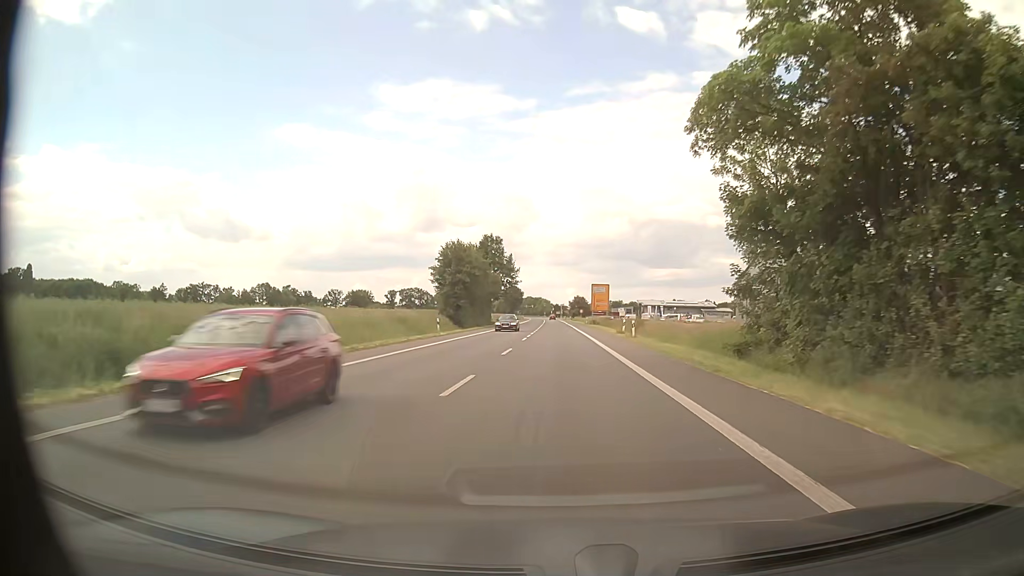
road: primary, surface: asphalt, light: Day
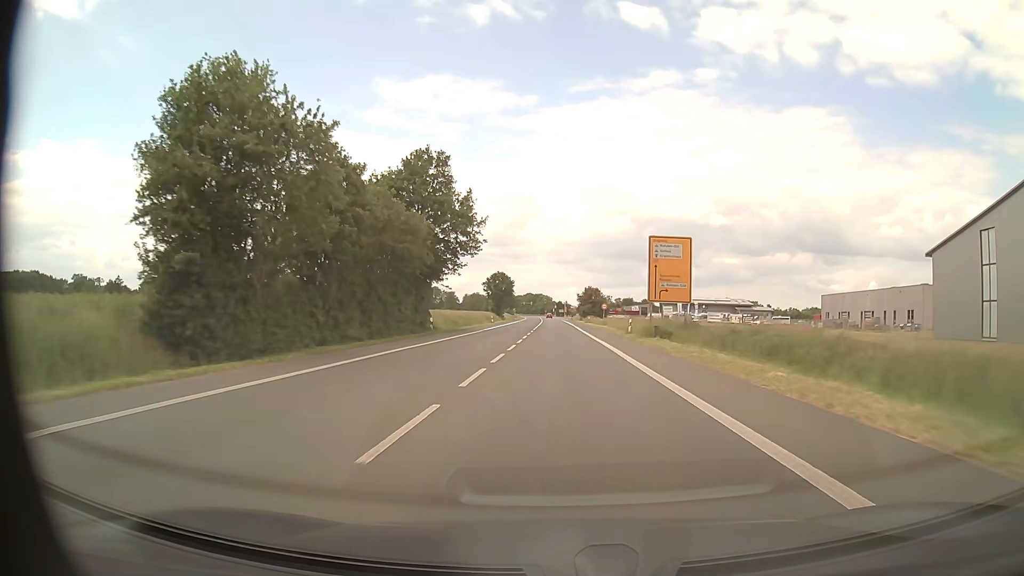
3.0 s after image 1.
(+0.1, +55.5) m; 0°
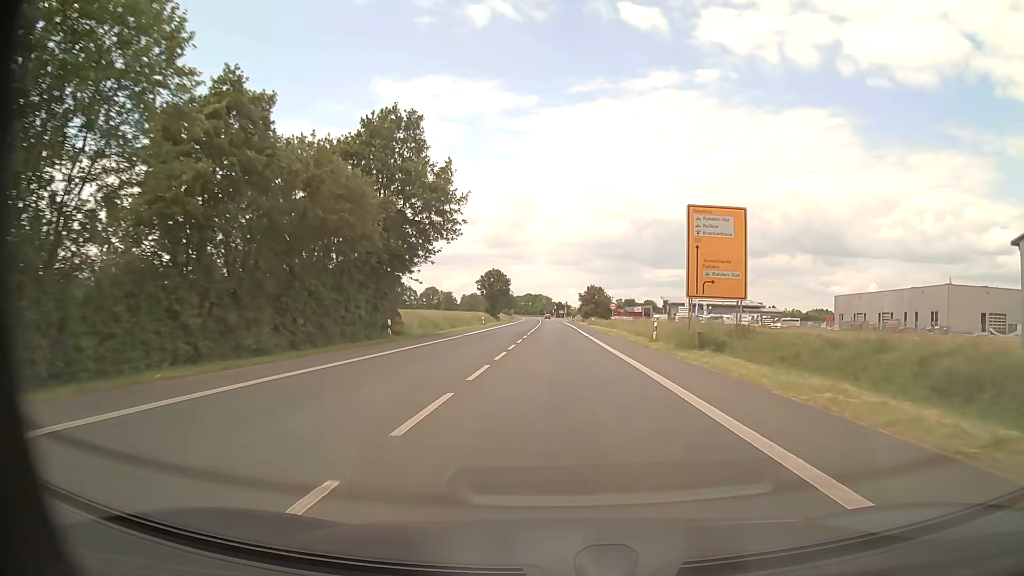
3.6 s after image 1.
(0.0, +11.1) m; 0°
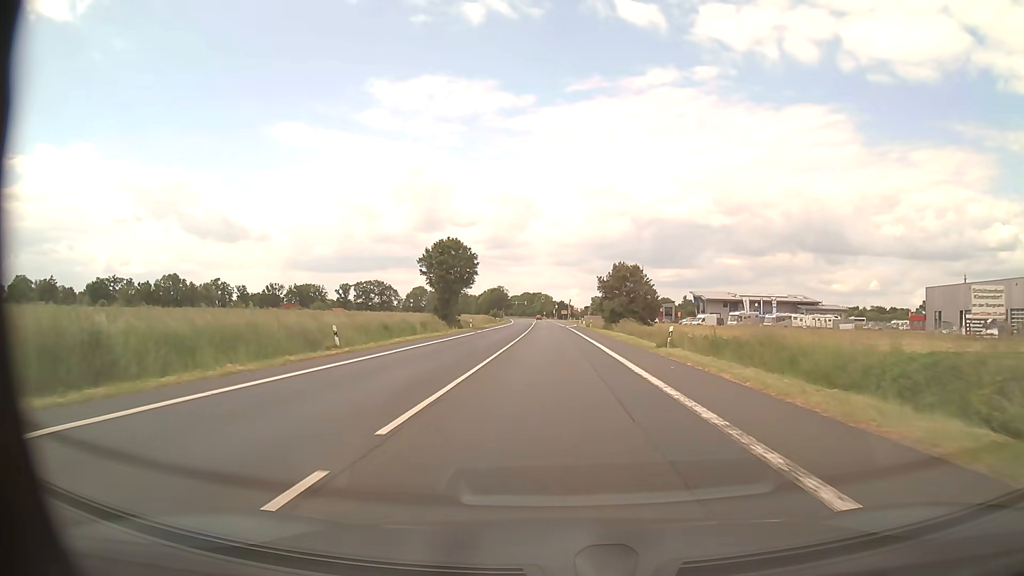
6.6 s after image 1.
(-0.1, +55.4) m; 0°
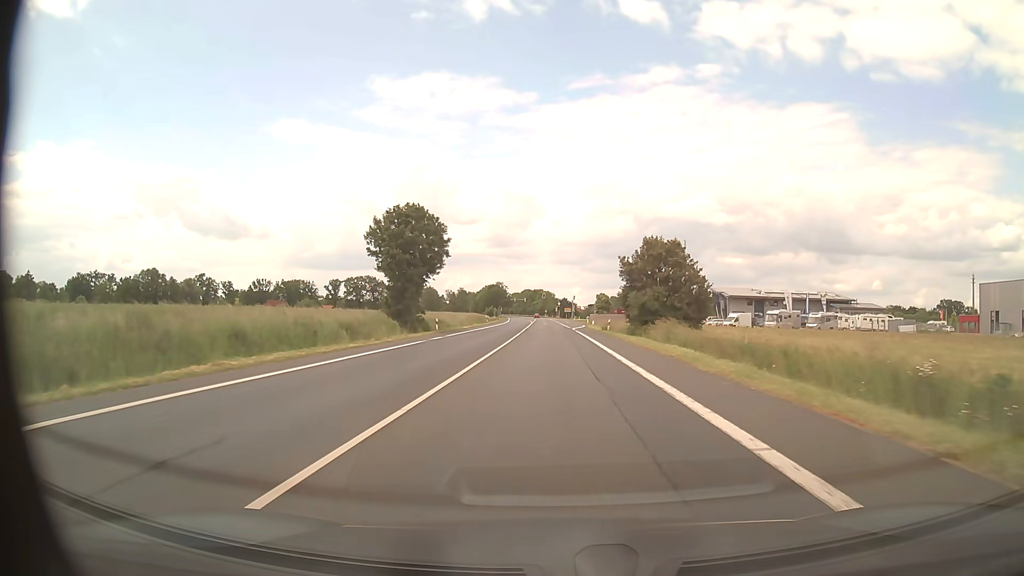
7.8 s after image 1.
(-0.1, +22.2) m; 0°
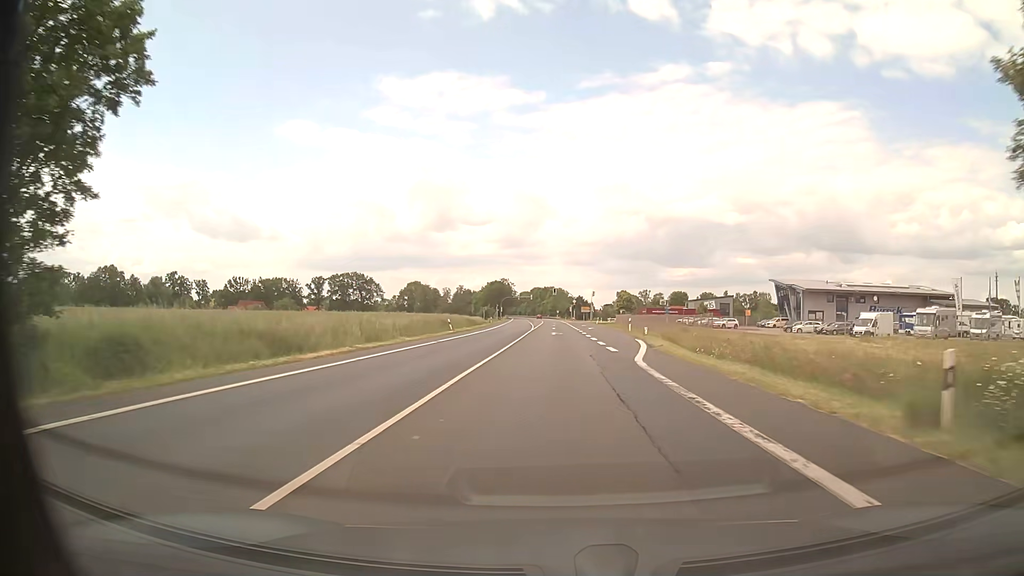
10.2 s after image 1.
(-0.4, +44.3) m; -1°
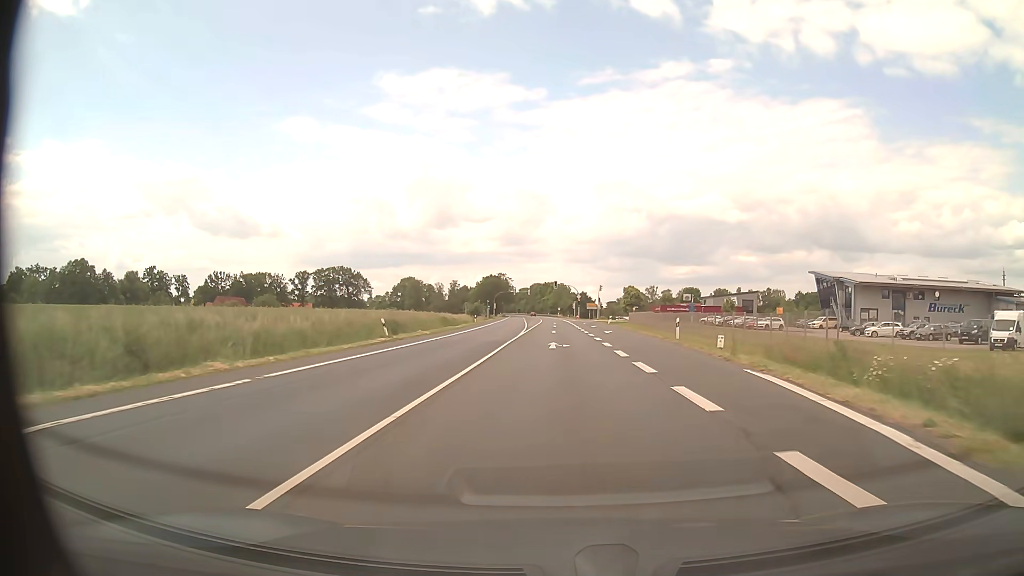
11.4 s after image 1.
(0.0, +22.2) m; 0°
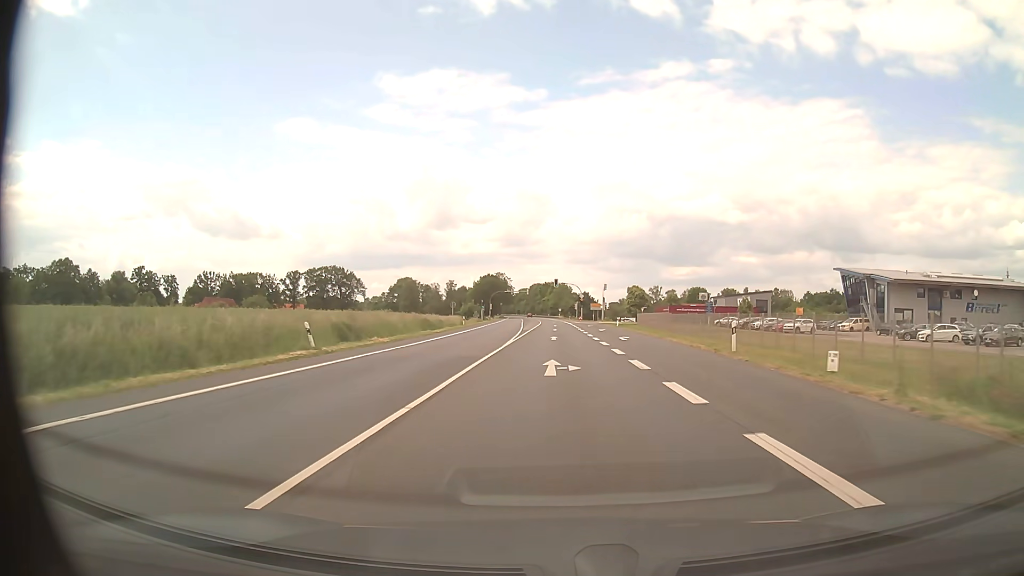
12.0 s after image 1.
(0.0, +11.1) m; 0°
(0, +10) (0, +20) (0, +30) (0, +40) (0, +50) (0, +60) (0, +70) (0, +80) (0, +90) (-1, +100) m
